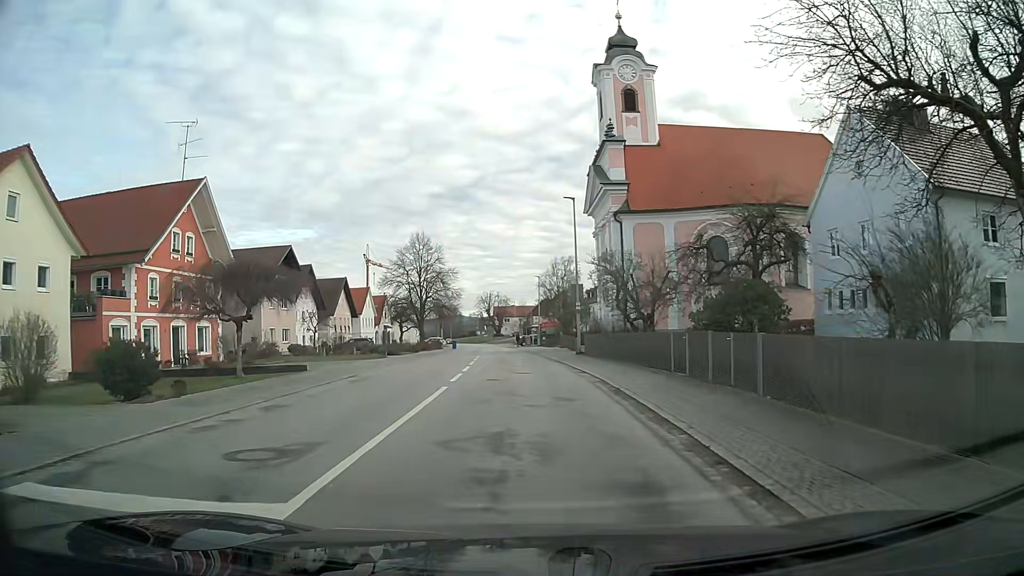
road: secondary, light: Day
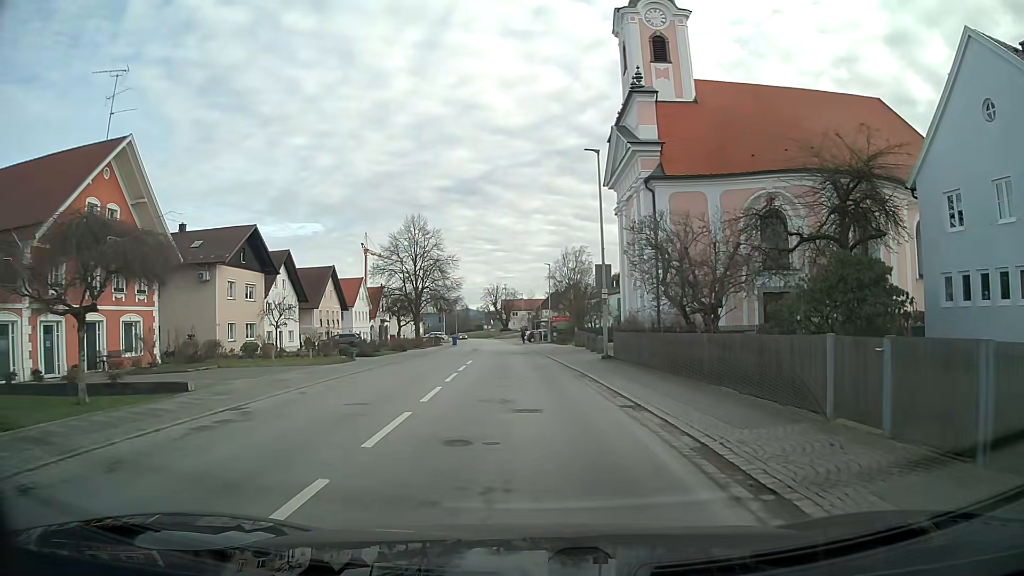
(-0.1, +9.3) m; -1°
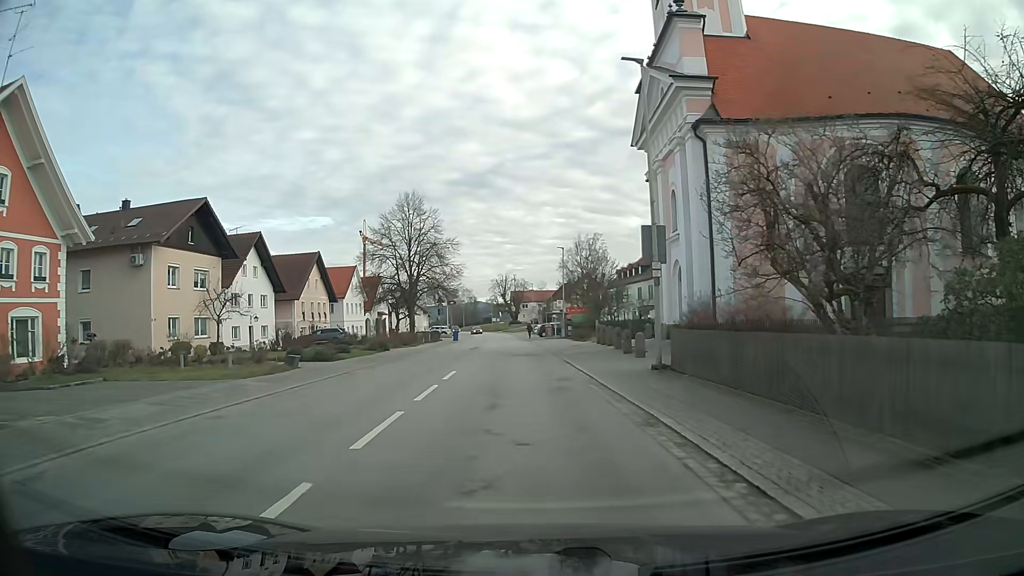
(-0.1, +9.3) m; -1°
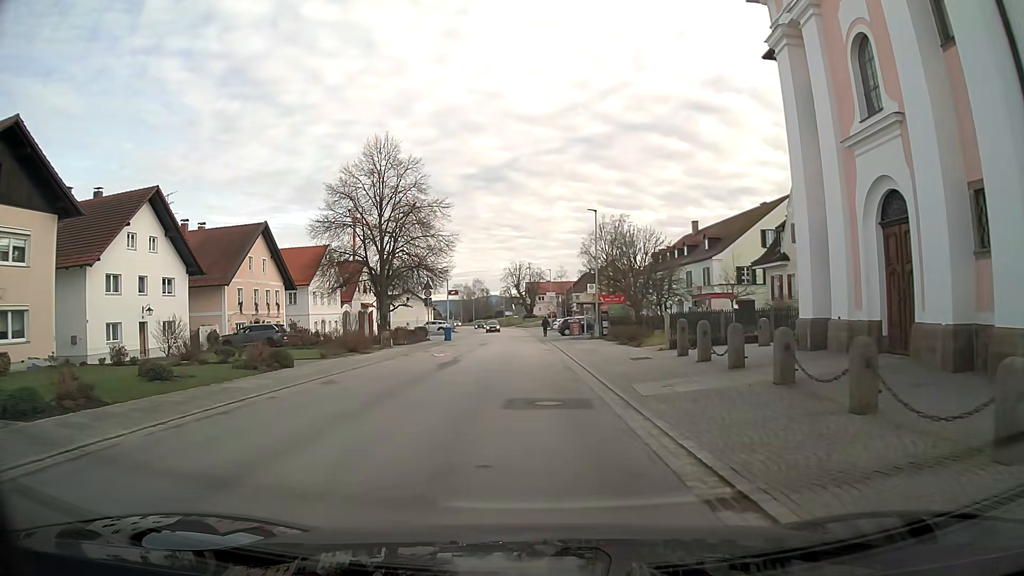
(-0.2, +18.5) m; -1°
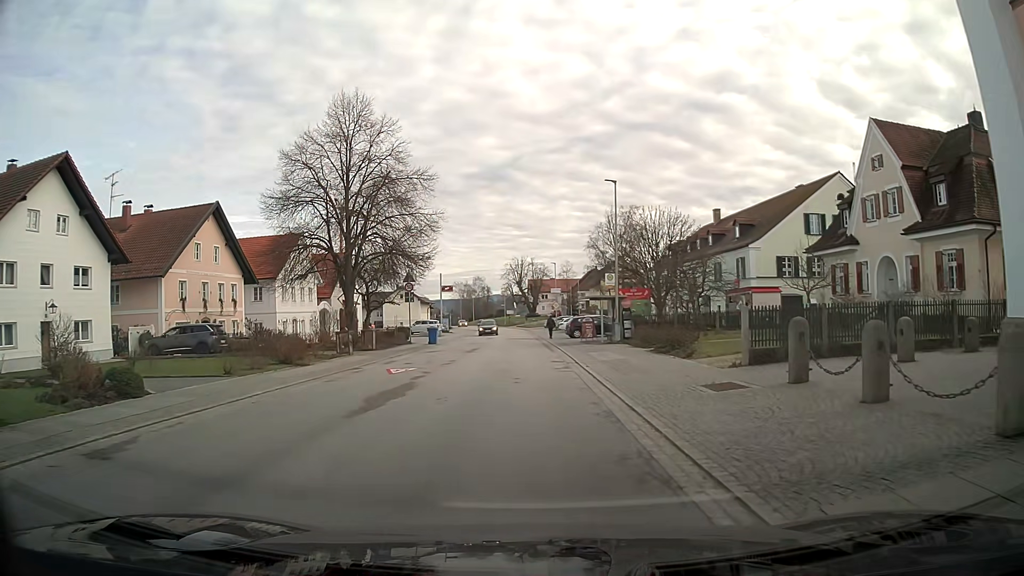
(0.0, +9.2) m; -1°
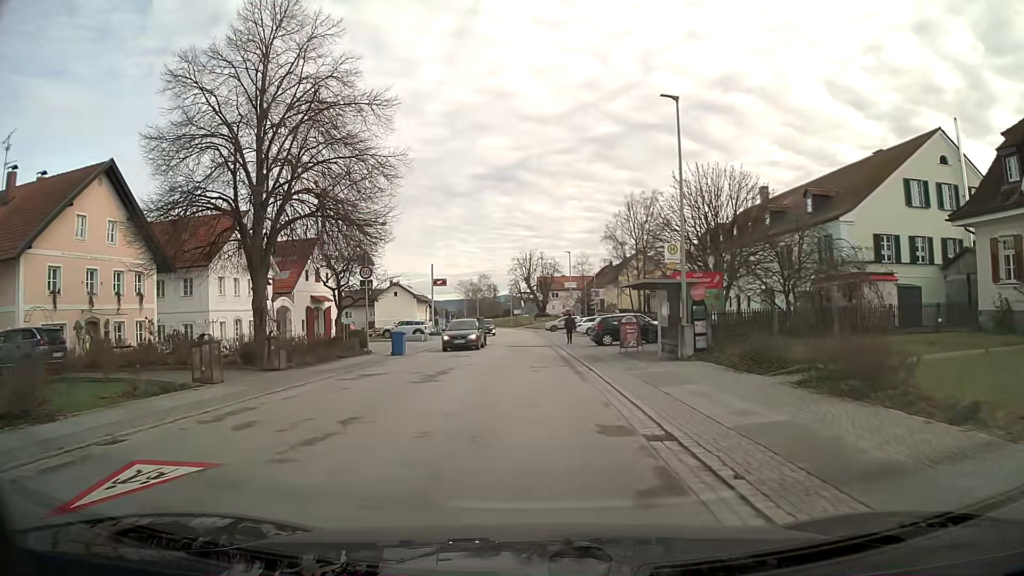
(0.0, +13.7) m; -1°
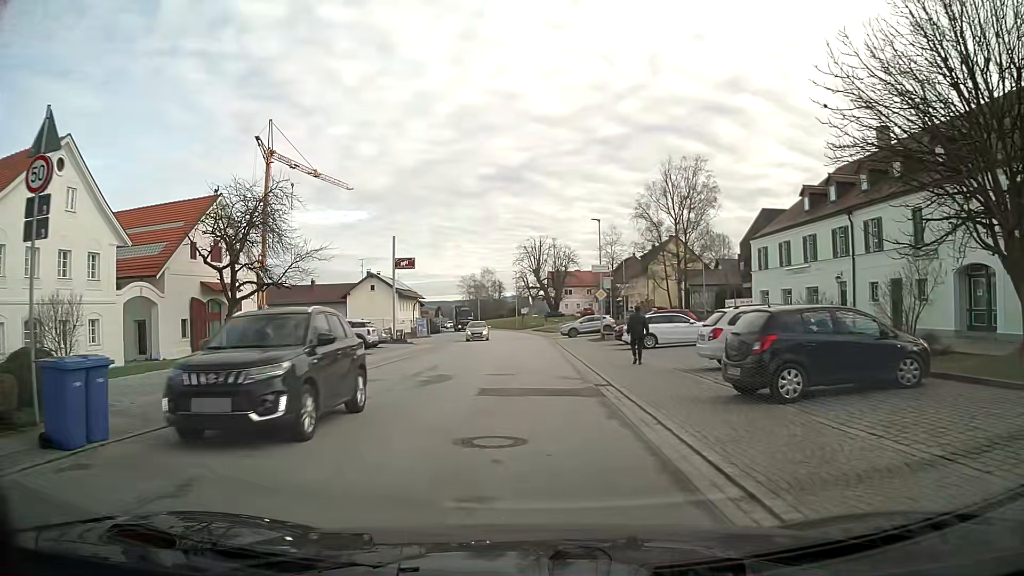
(-0.1, +22.6) m; 0°
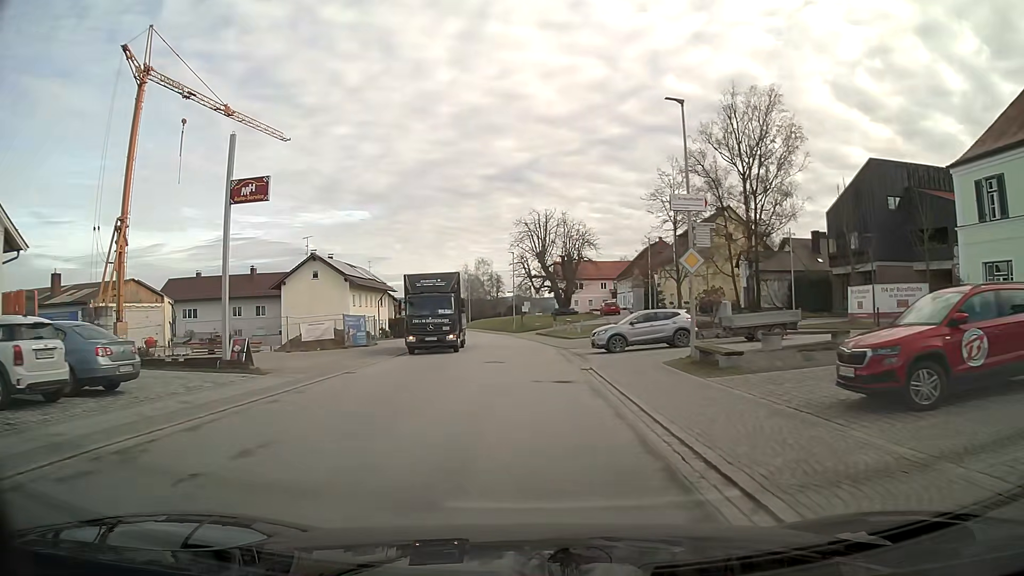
(-0.1, +26.1) m; 0°
(0, +10) (0, +20) (-1, +30) (-1, +40) (-2, +50) (-4, +60) (-6, +70) (-8, +79) (-10, +89) (-12, +99) m
